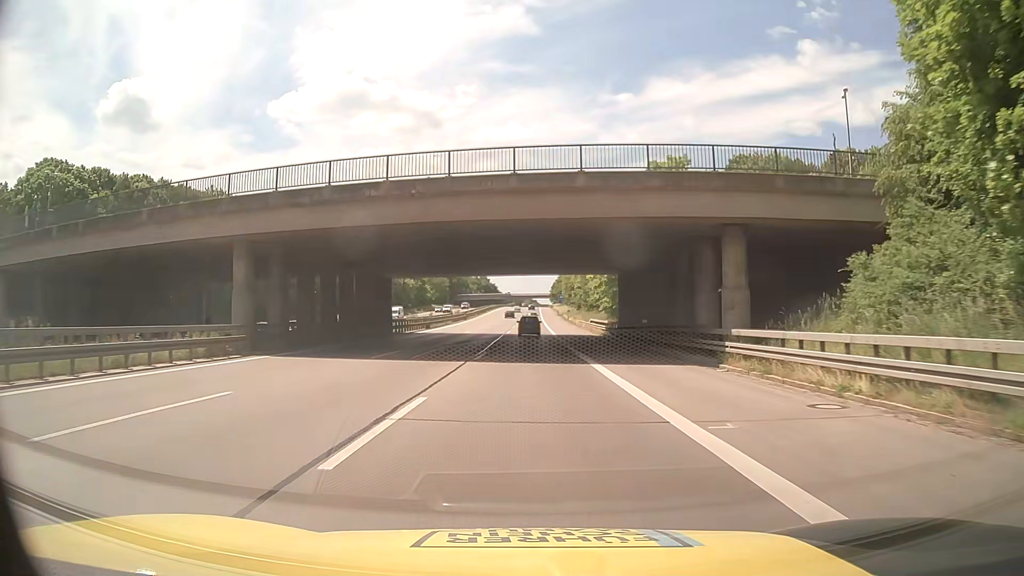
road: motorway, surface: asphalt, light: Day
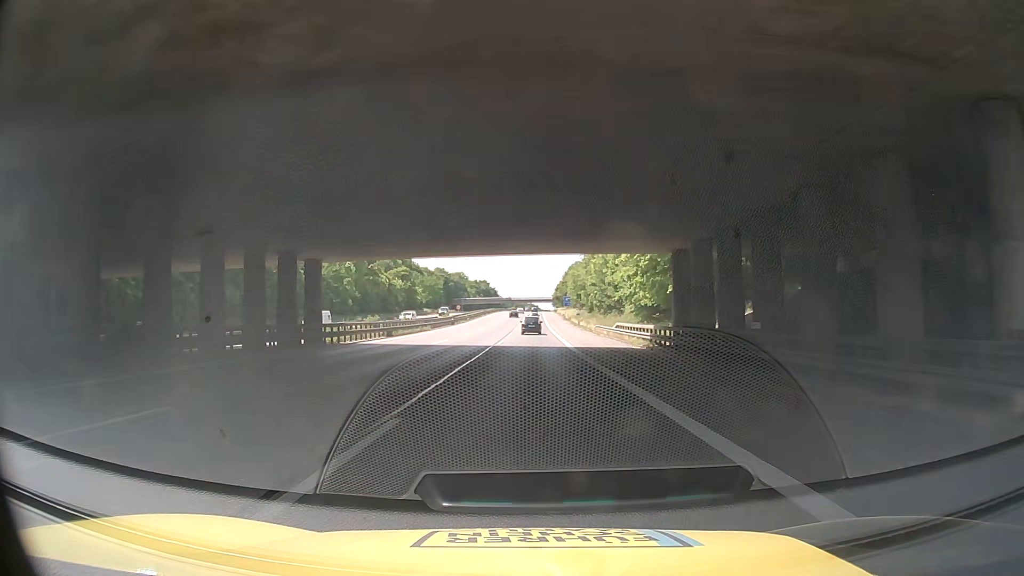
(+0.1, +20.7) m; 0°
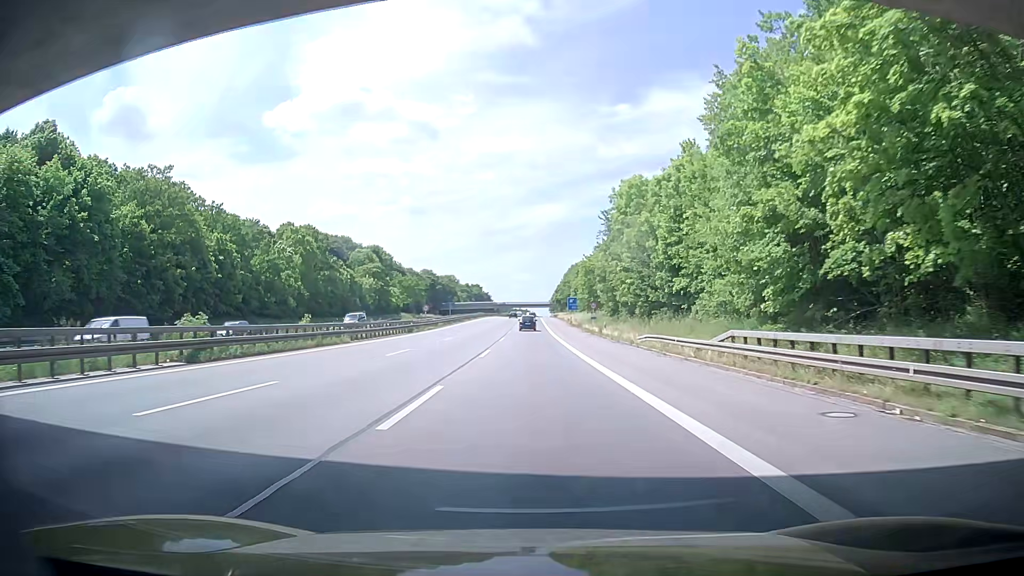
(-0.6, +30.9) m; -2°
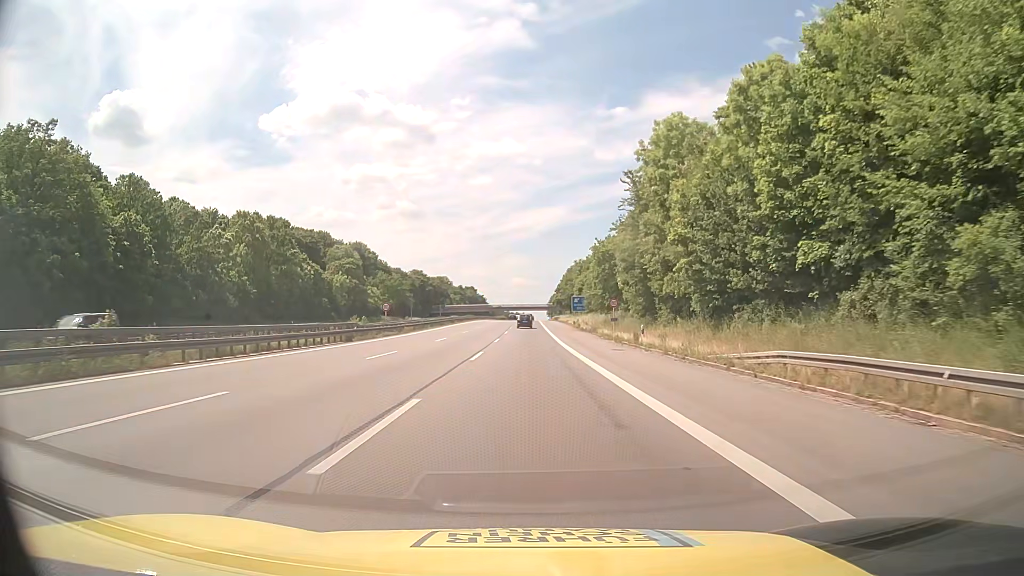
(+0.8, +20.5) m; +2°
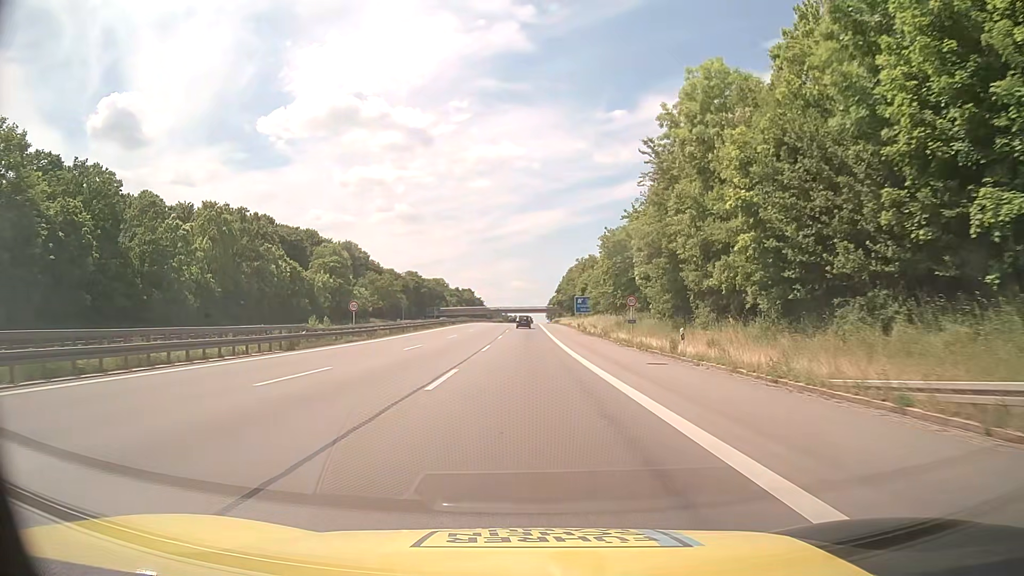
(0.0, +10.3) m; 0°
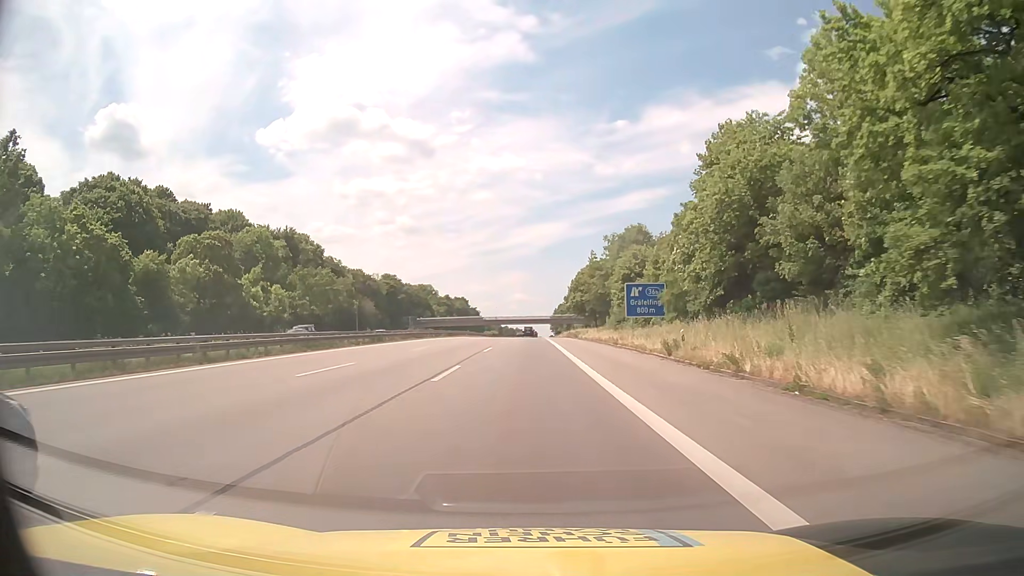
(+0.2, +51.3) m; 0°
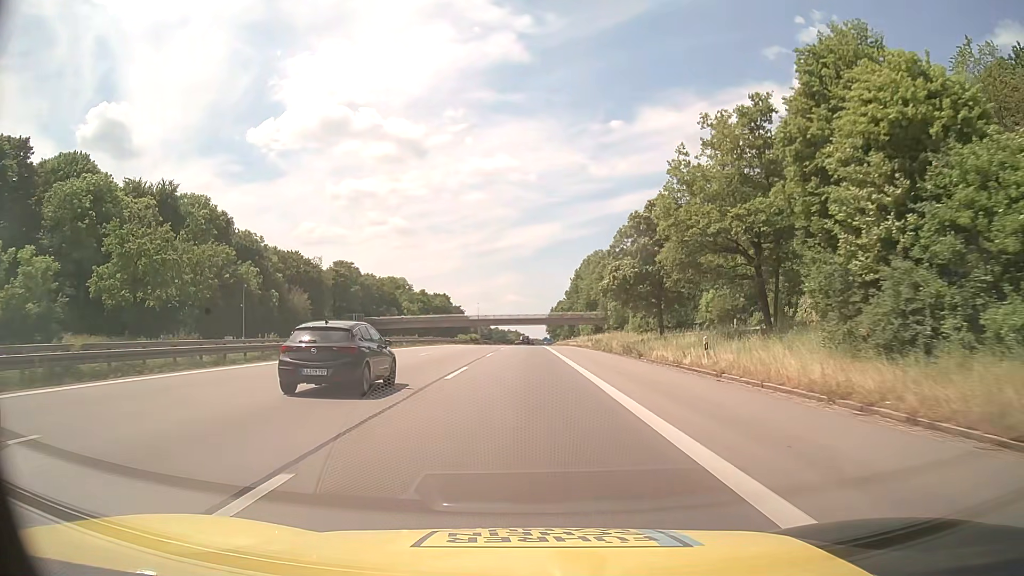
(+0.1, +52.8) m; +1°
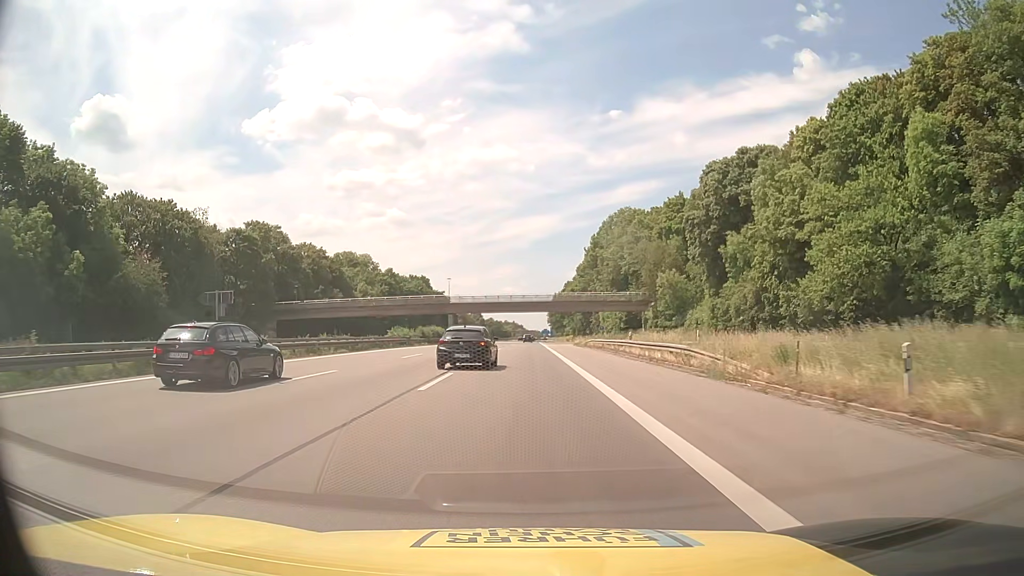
(+0.1, +58.2) m; 0°
(0, +10) (0, +20) (0, +30) (0, +40) (0, +50) (0, +60) (0, +70) (0, +80) (0, +90) (0, +100) m
